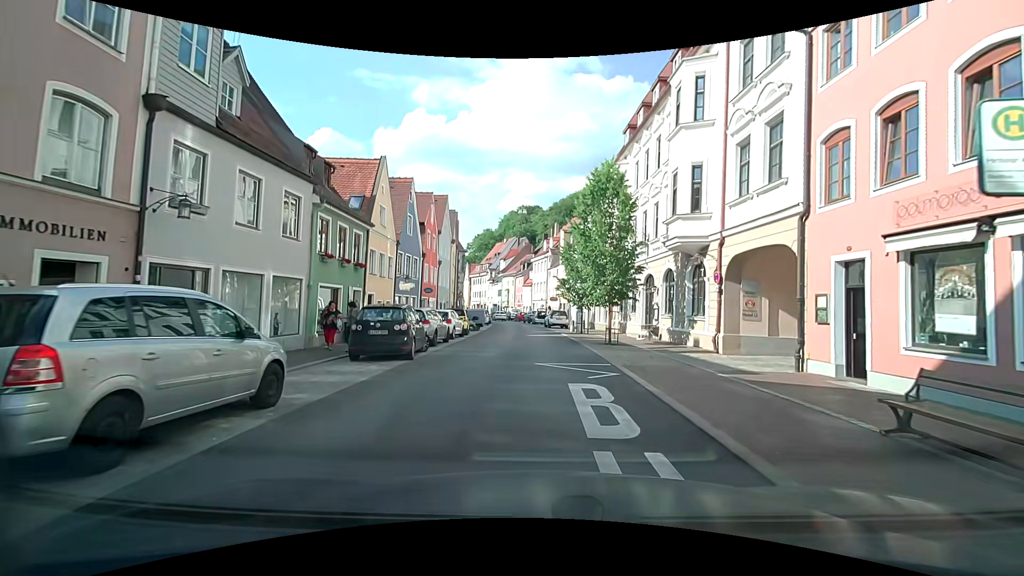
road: residential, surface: asphalt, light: Day
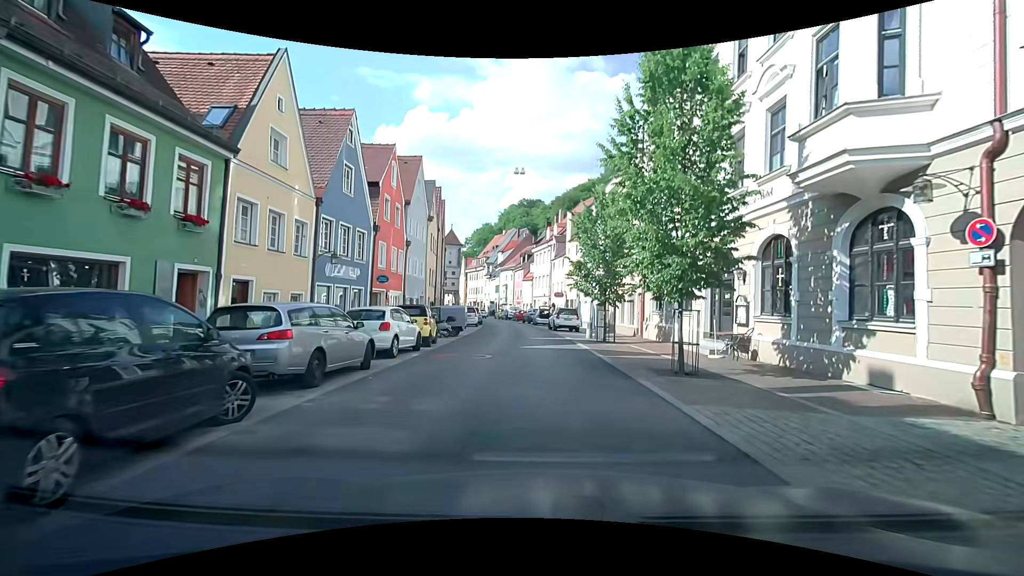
(+0.1, +10.6) m; +1°
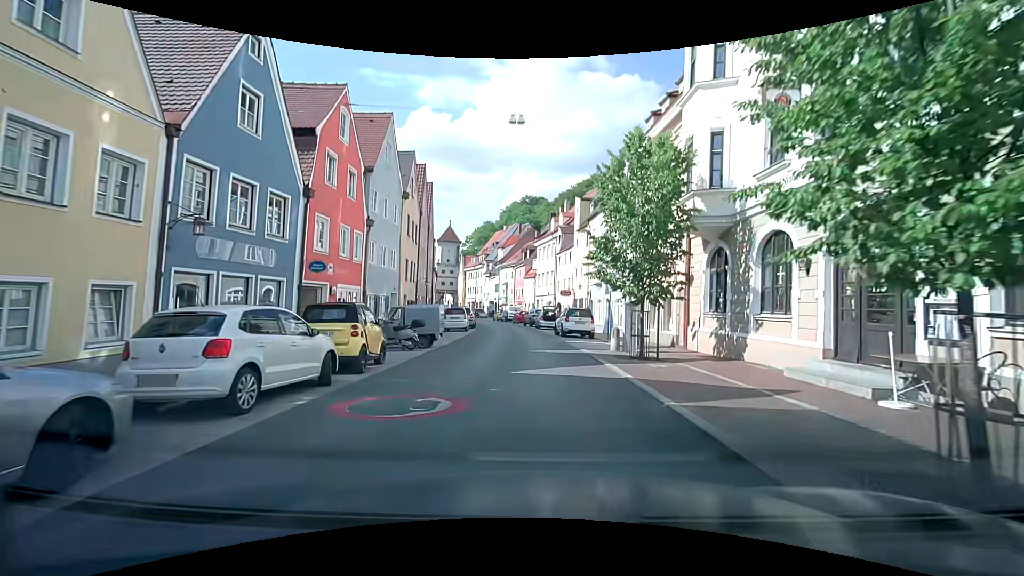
(-0.1, +7.4) m; -1°
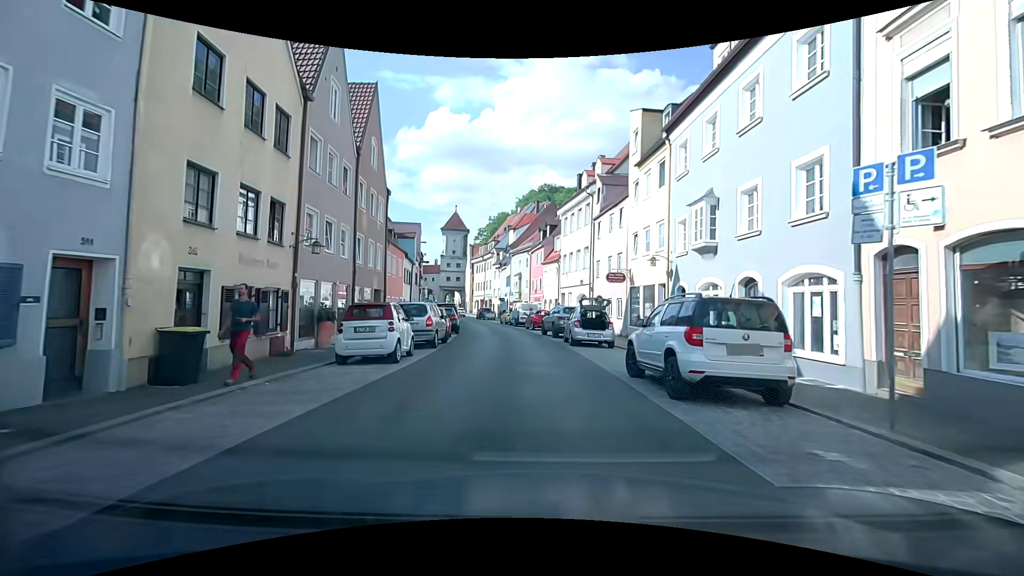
(-0.3, +19.6) m; -1°
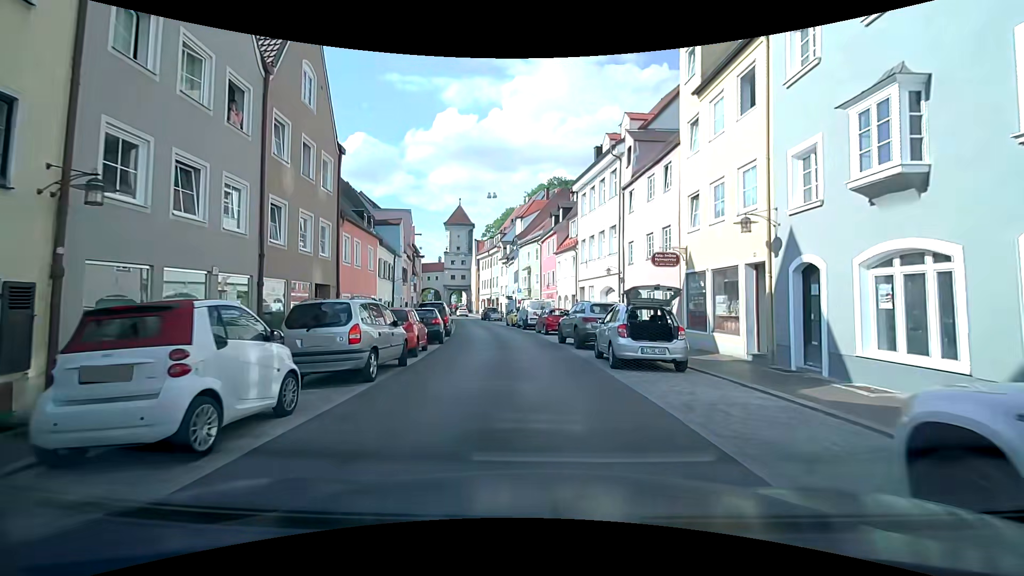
(-0.2, +7.9) m; -2°
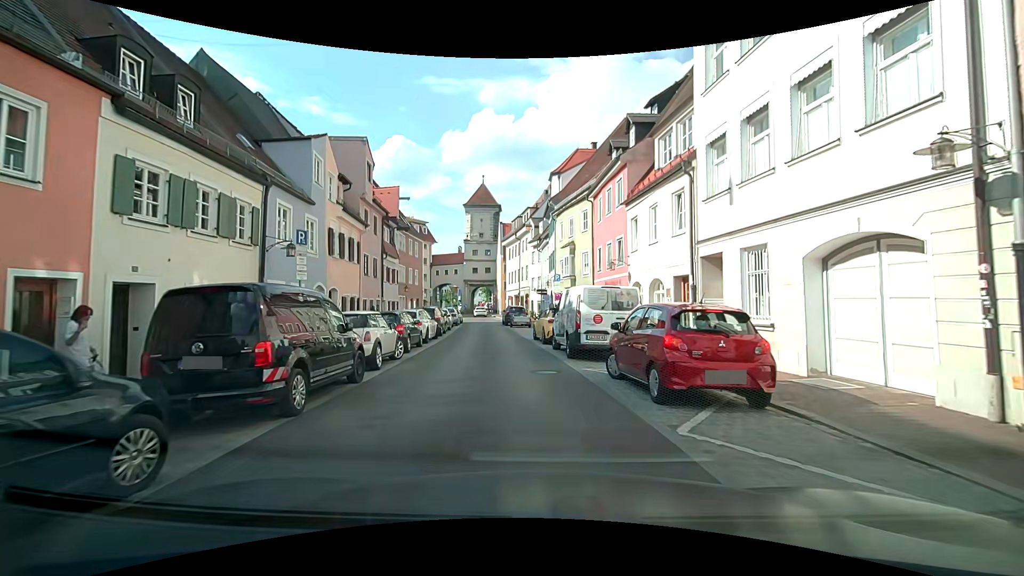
(-0.6, +19.2) m; -3°
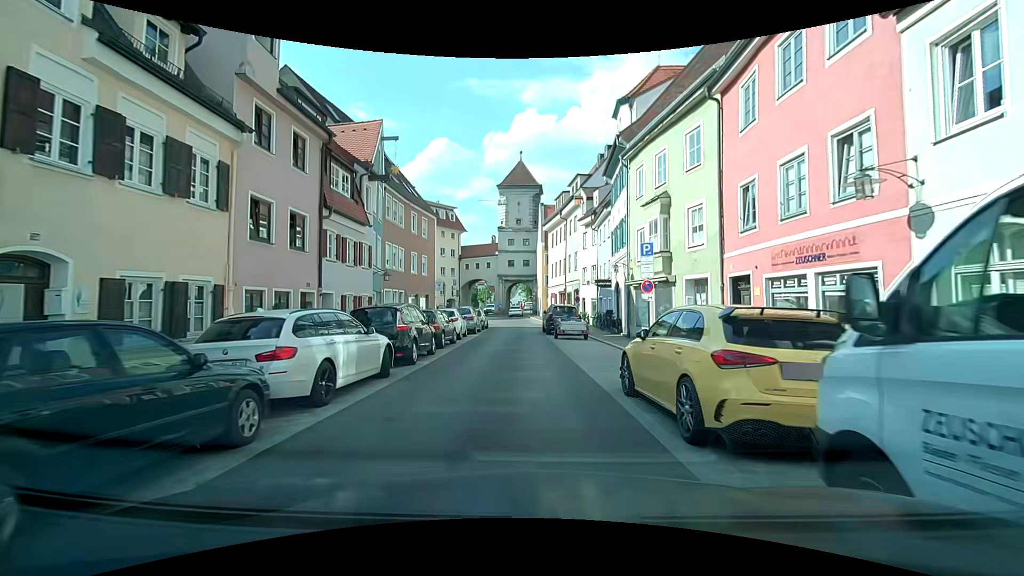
(-0.8, +13.9) m; -6°
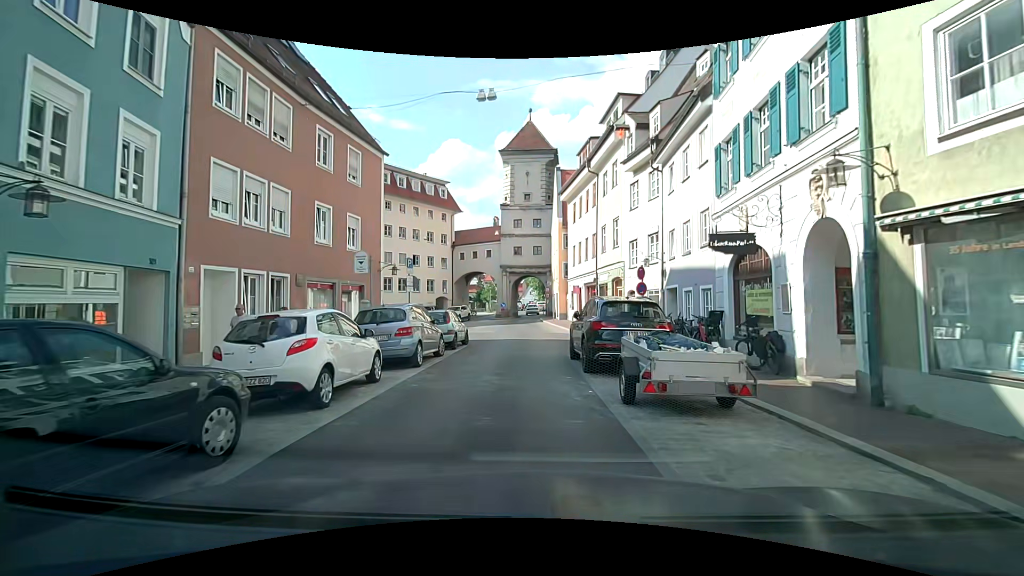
(+0.1, +16.0) m; -2°
